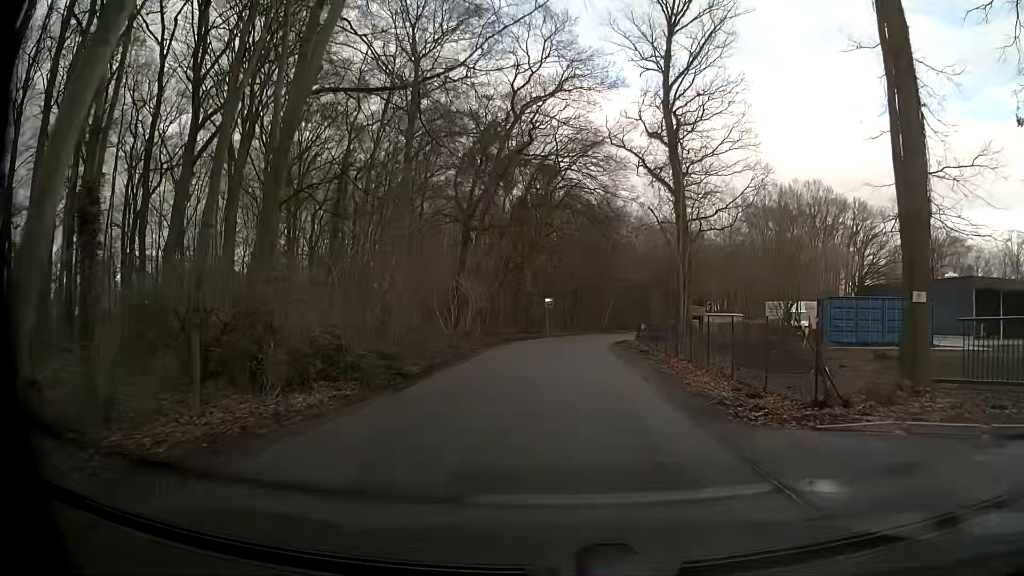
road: unclassified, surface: asphalt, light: Day
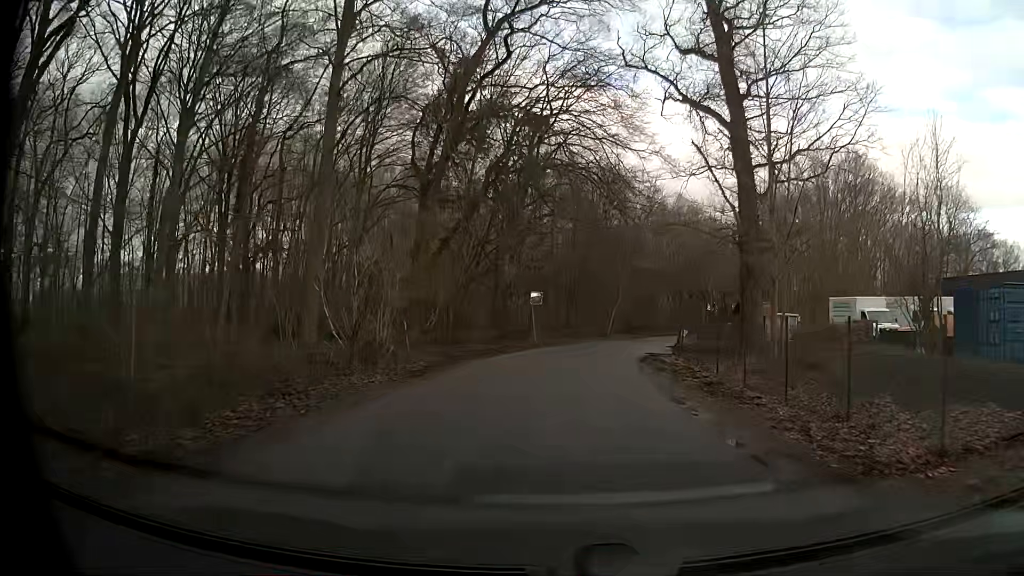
(+0.1, +15.8) m; +2°
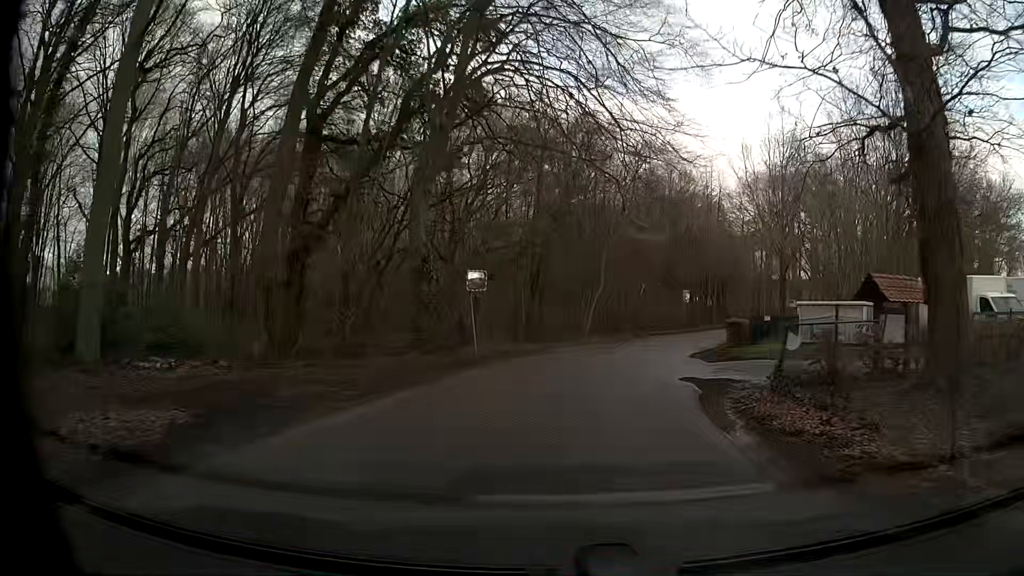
(-0.2, +15.4) m; +1°
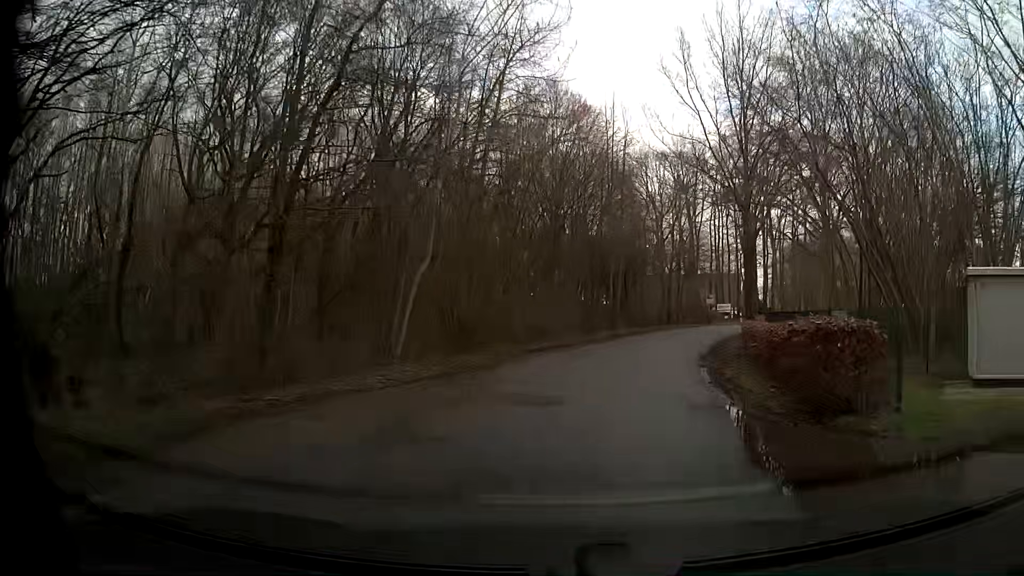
(+2.2, +20.0) m; +10°
(+1, +10) (+2, +20) (+5, +29) (+9, +39) (+13, +48) (+19, +56) (+26, +63) (+33, +70) (+39, +78) (+44, +87) m
